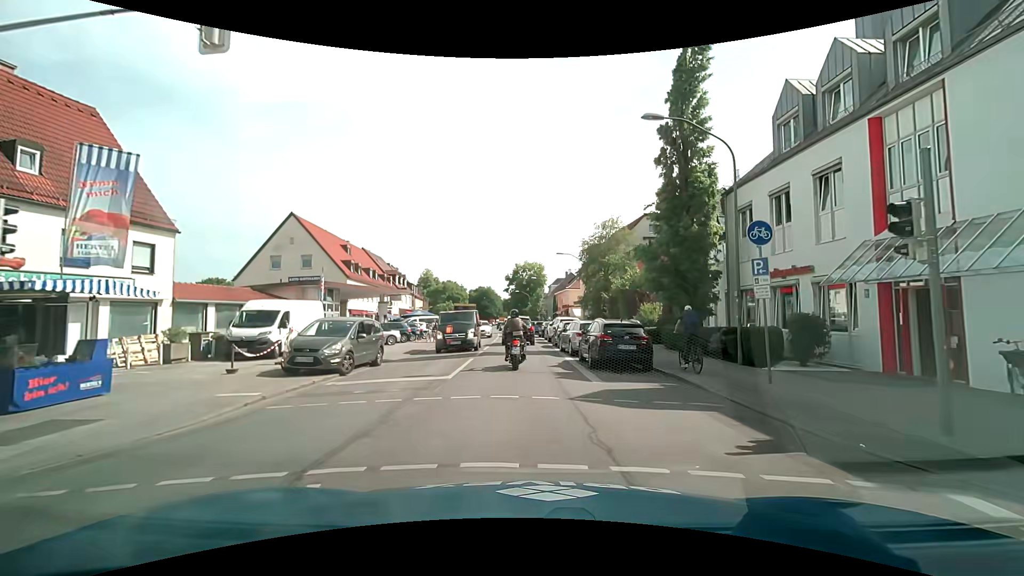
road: secondary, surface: asphalt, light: Day
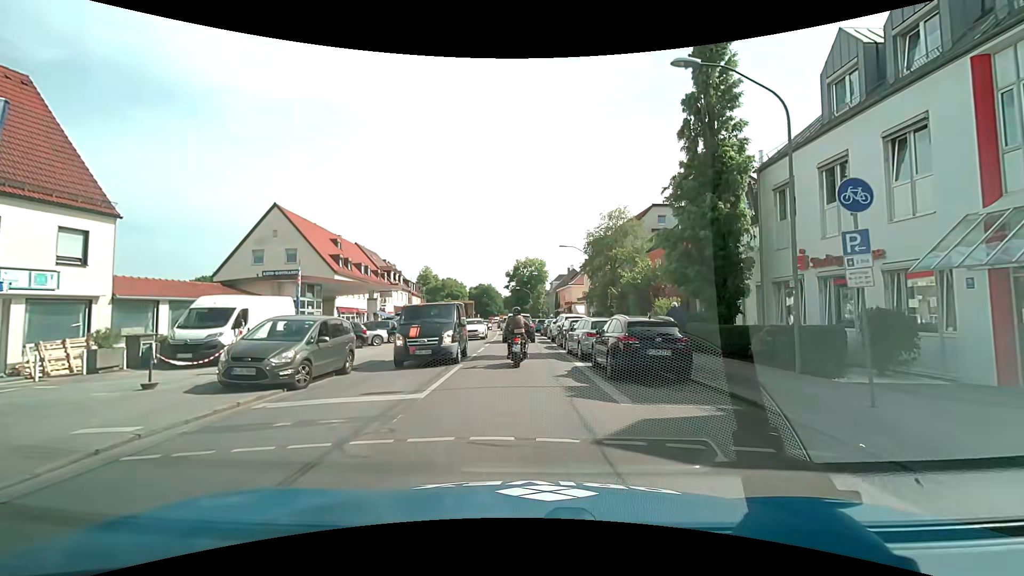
(0.0, +3.3) m; 0°
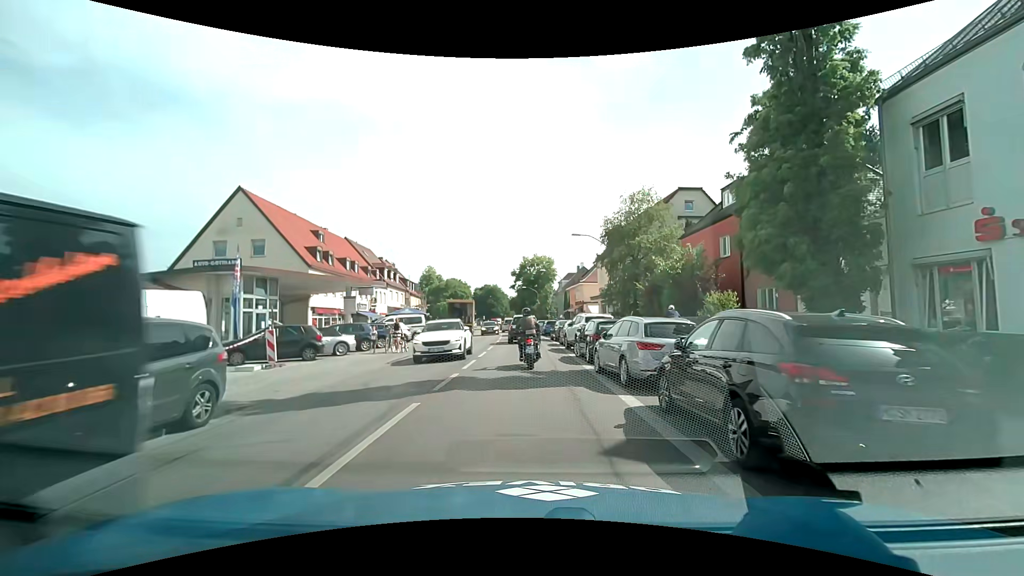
(0.0, +6.8) m; -1°
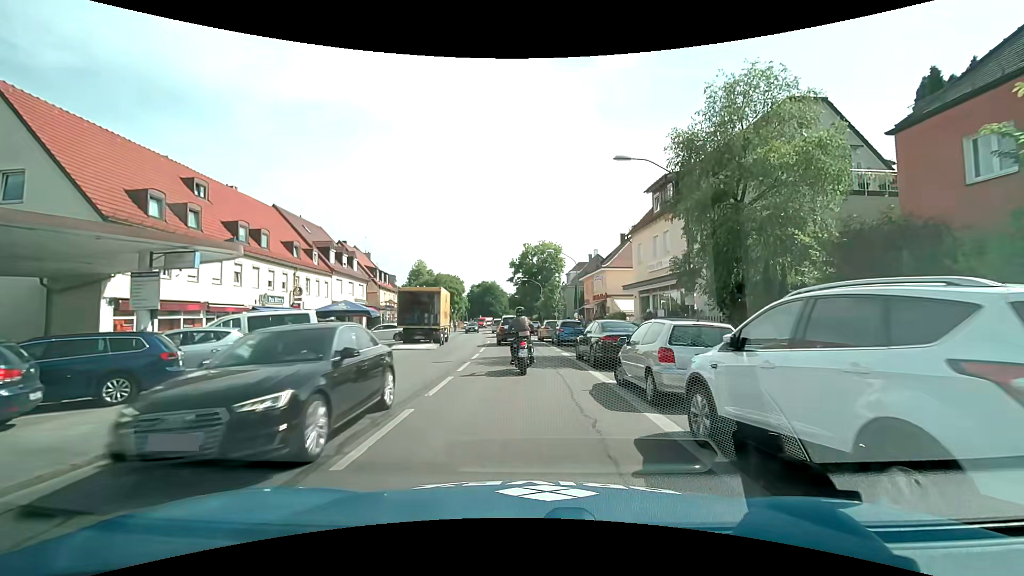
(0.0, +18.7) m; +1°
(0, +10) (0, +20) (-1, +30) (-2, +40) (-3, +50) (-4, +60) (-4, +70) (-5, +80) (-5, +90) (-5, +100) m
